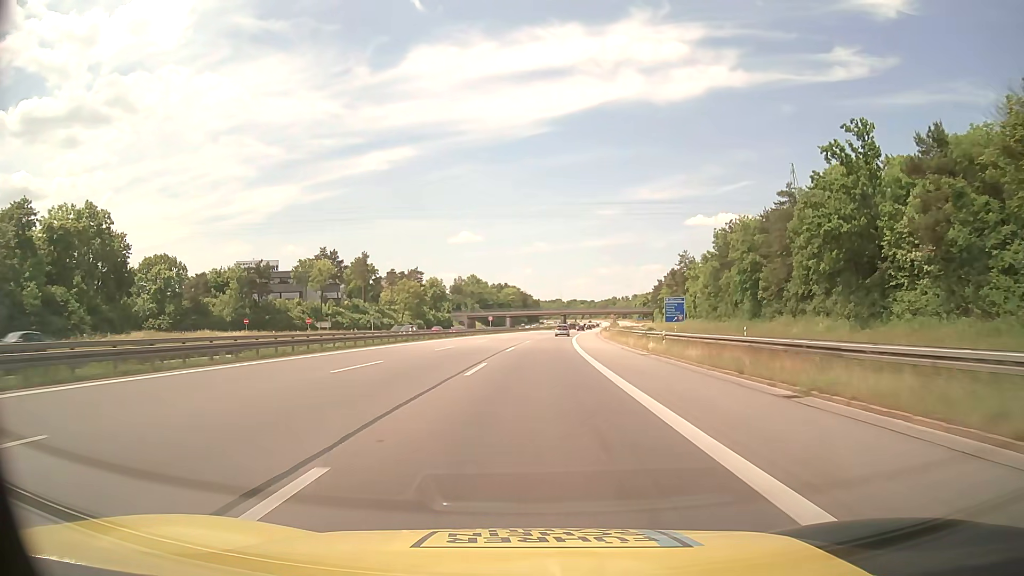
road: motorway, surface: asphalt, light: Day
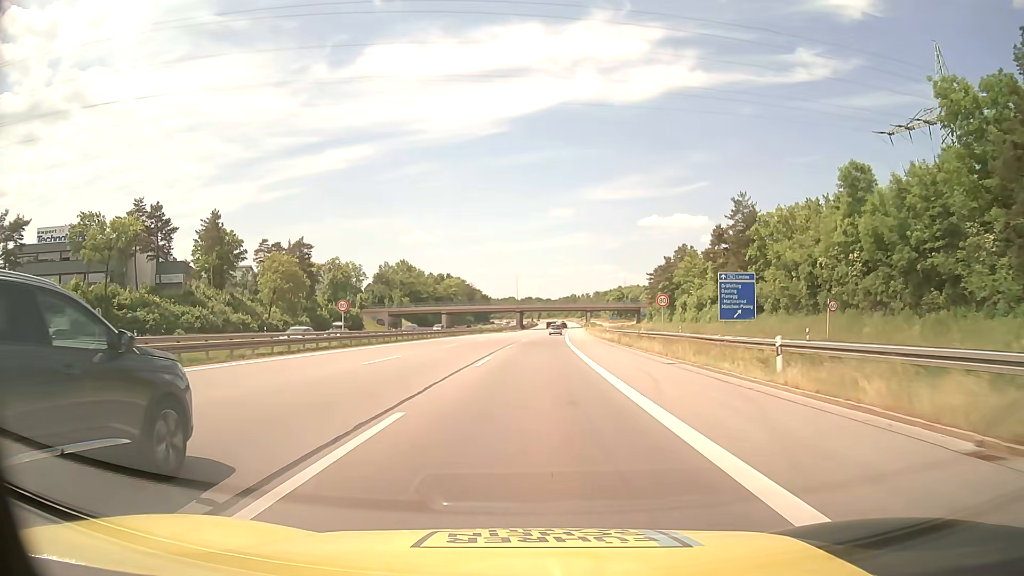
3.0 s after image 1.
(+2.7, +67.6) m; +4°
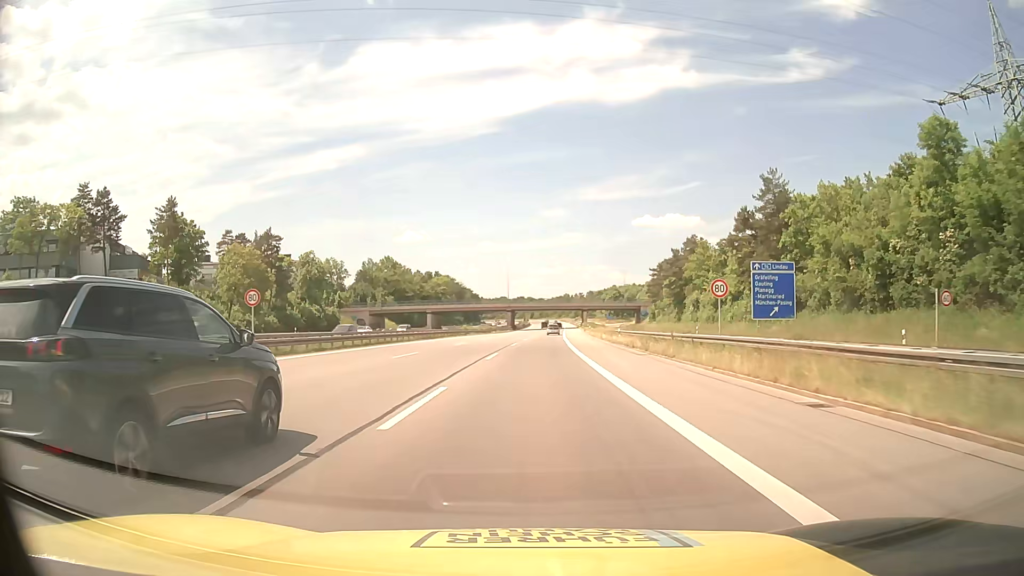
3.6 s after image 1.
(+0.1, +13.5) m; +1°
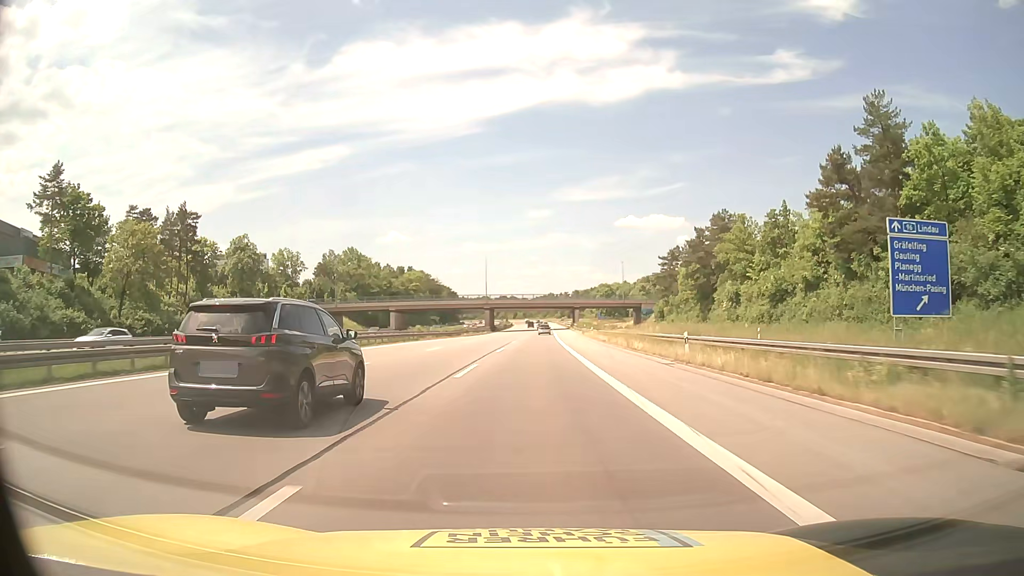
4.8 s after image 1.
(+0.4, +27.1) m; +2°
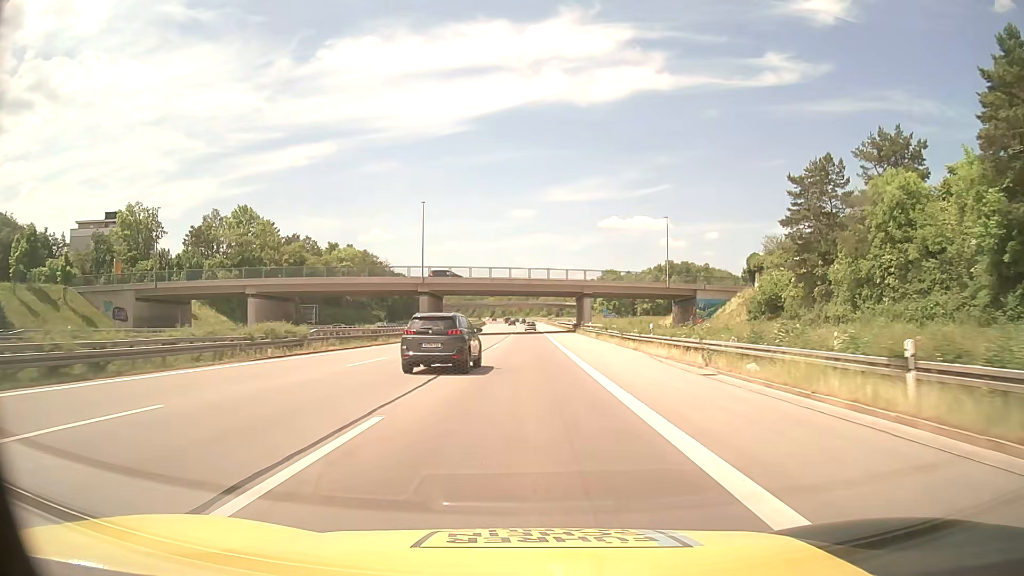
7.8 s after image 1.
(+1.3, +67.7) m; +2°
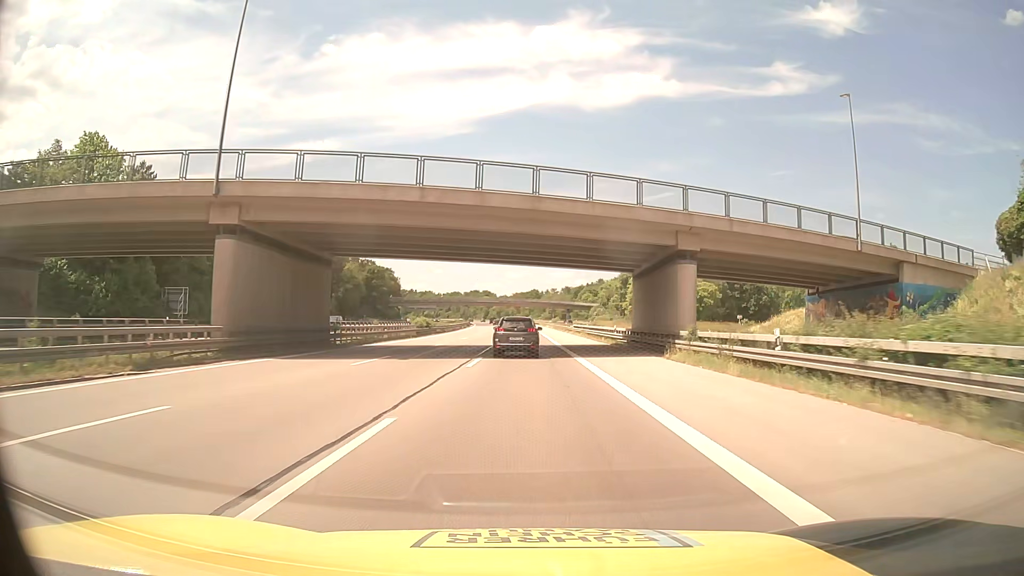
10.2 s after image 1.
(0.0, +54.1) m; 0°
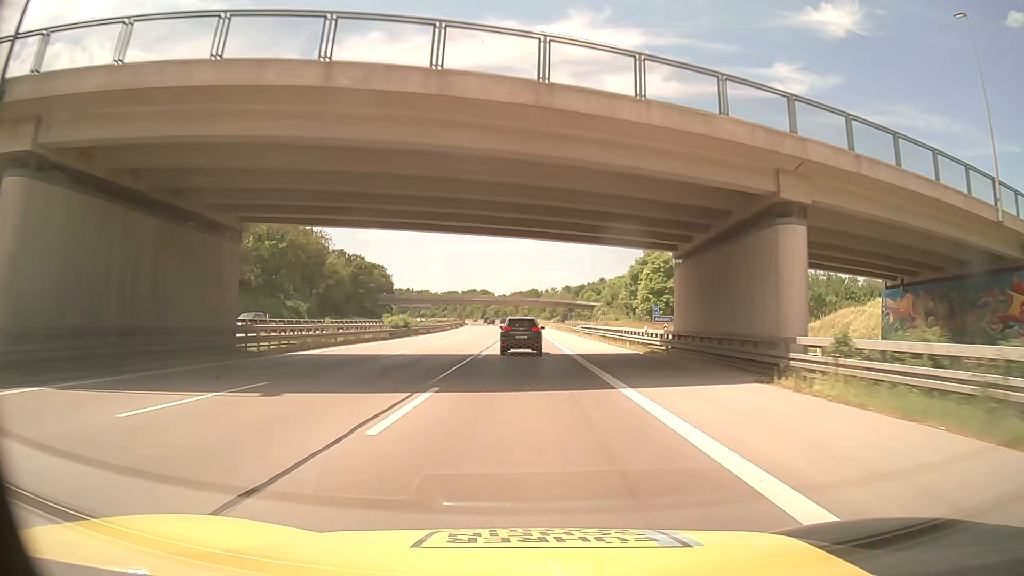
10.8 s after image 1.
(0.0, +13.5) m; 0°
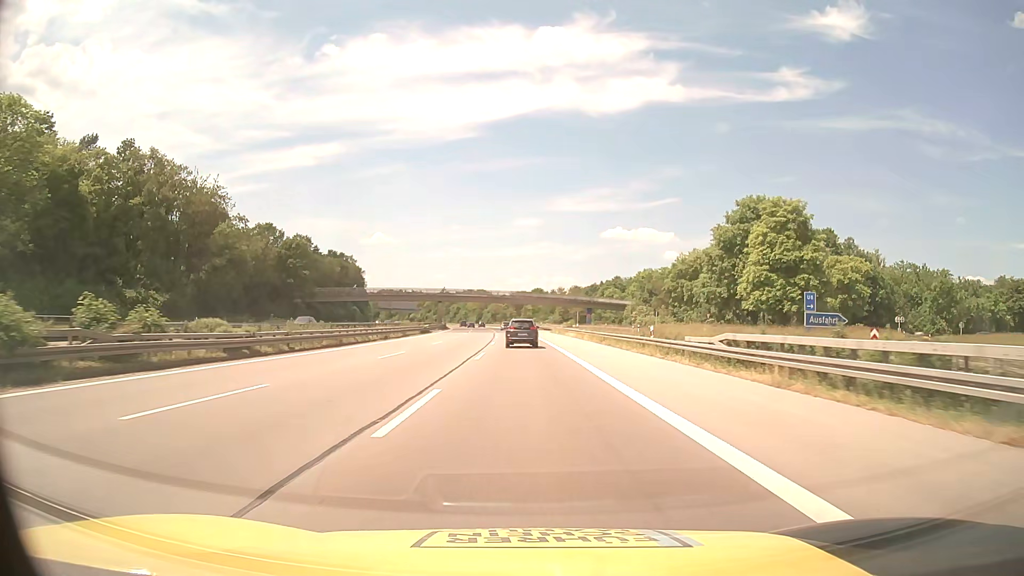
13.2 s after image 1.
(-0.3, +54.1) m; 0°
(0, +10) (0, +20) (0, +30) (0, +40) (0, +50) (0, +60) (-1, +70) (-1, +80) (-2, +90) (-2, +100) m
